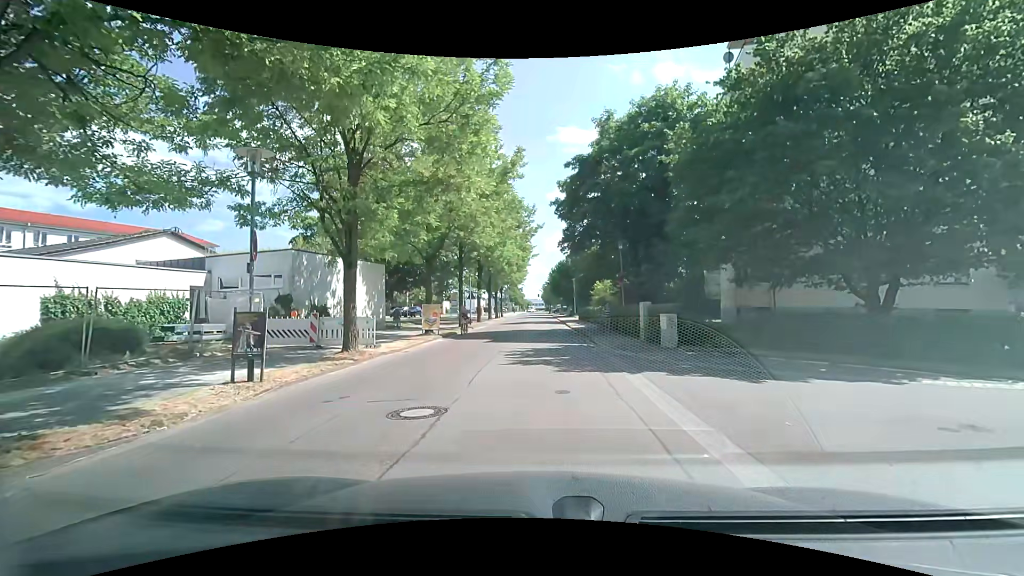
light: Day
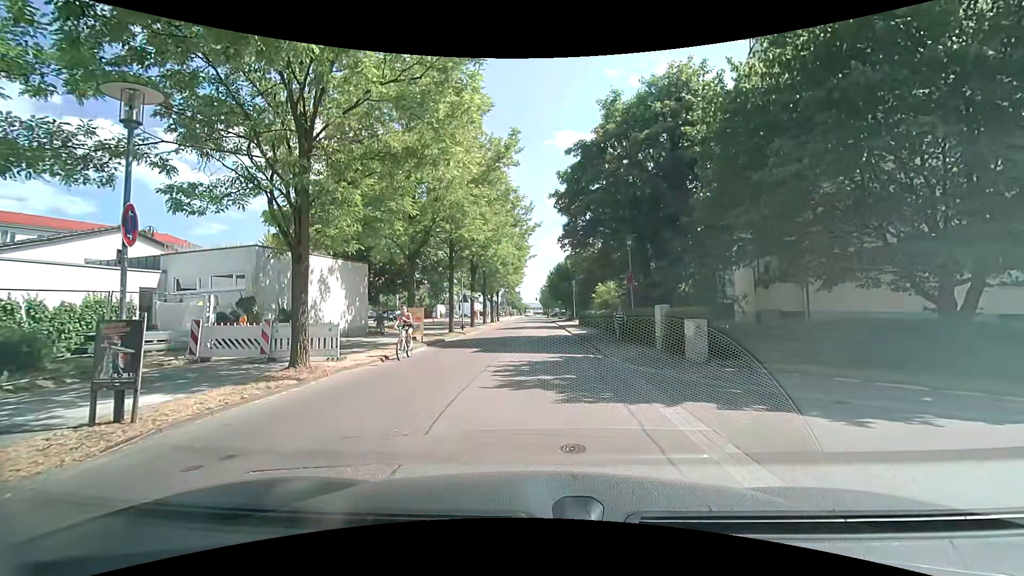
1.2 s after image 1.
(-0.1, +3.0) m; -2°
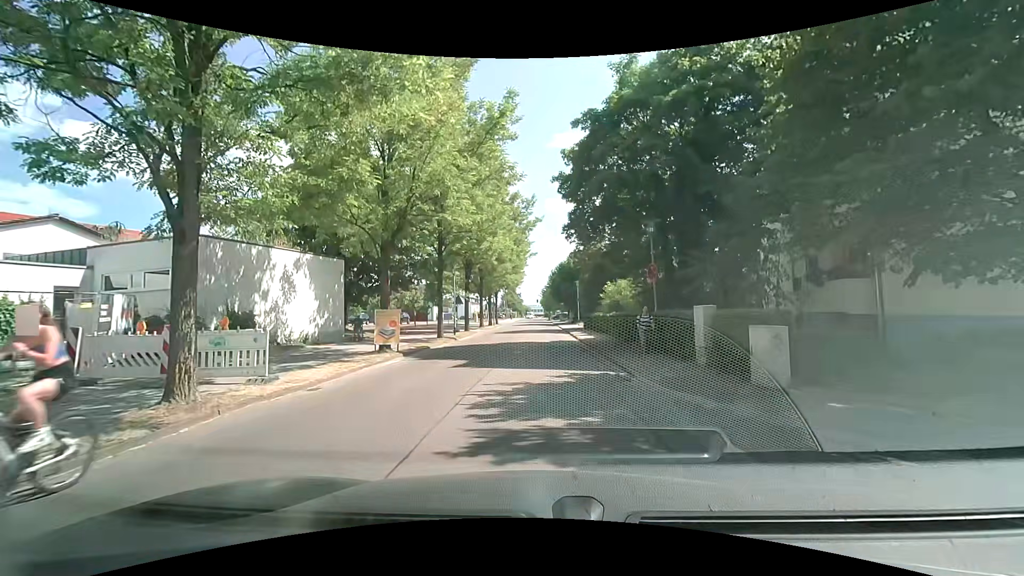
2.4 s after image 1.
(+0.1, +4.1) m; +2°
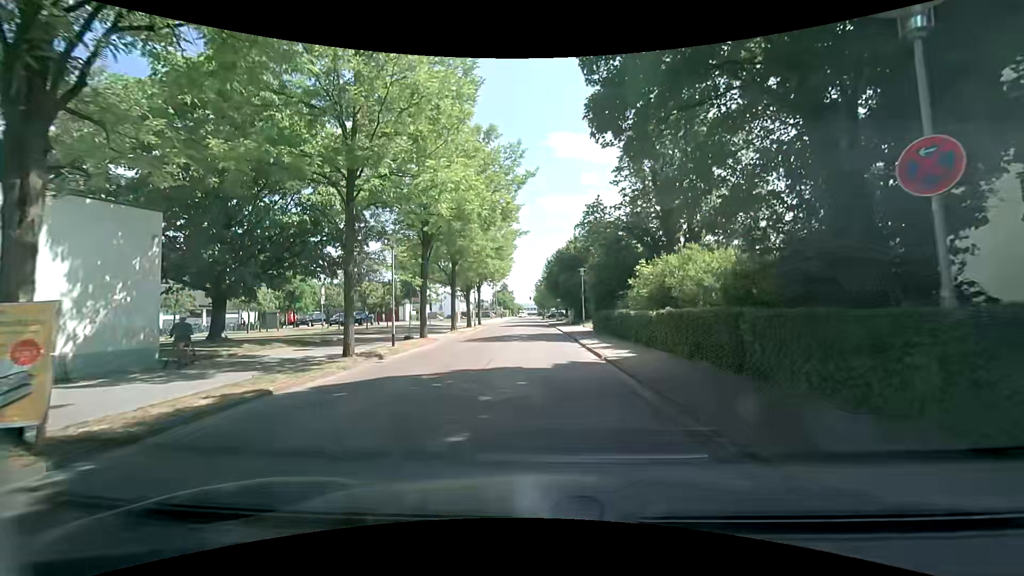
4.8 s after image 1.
(-0.2, +12.8) m; +1°
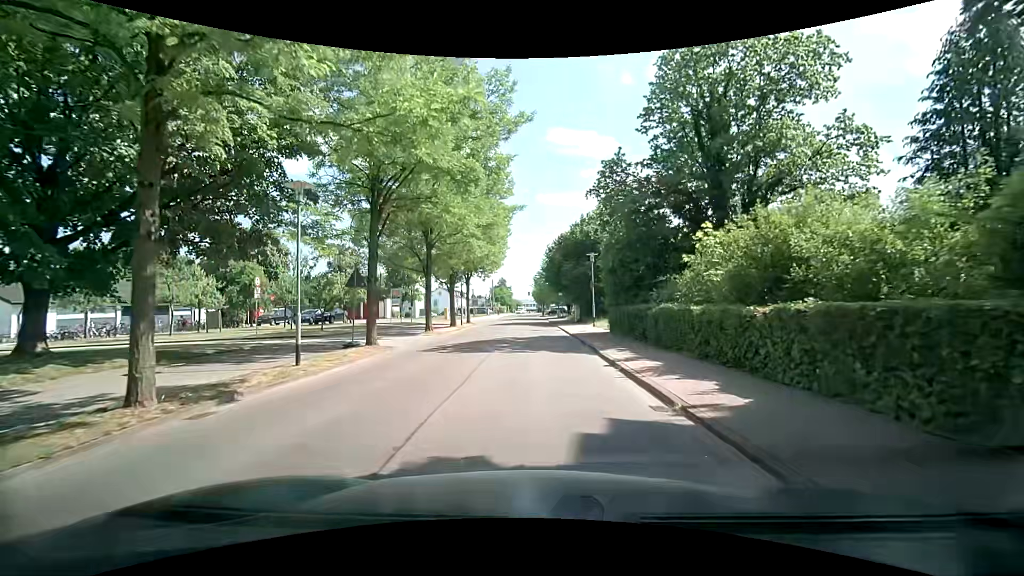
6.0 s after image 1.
(-0.1, +8.0) m; -1°
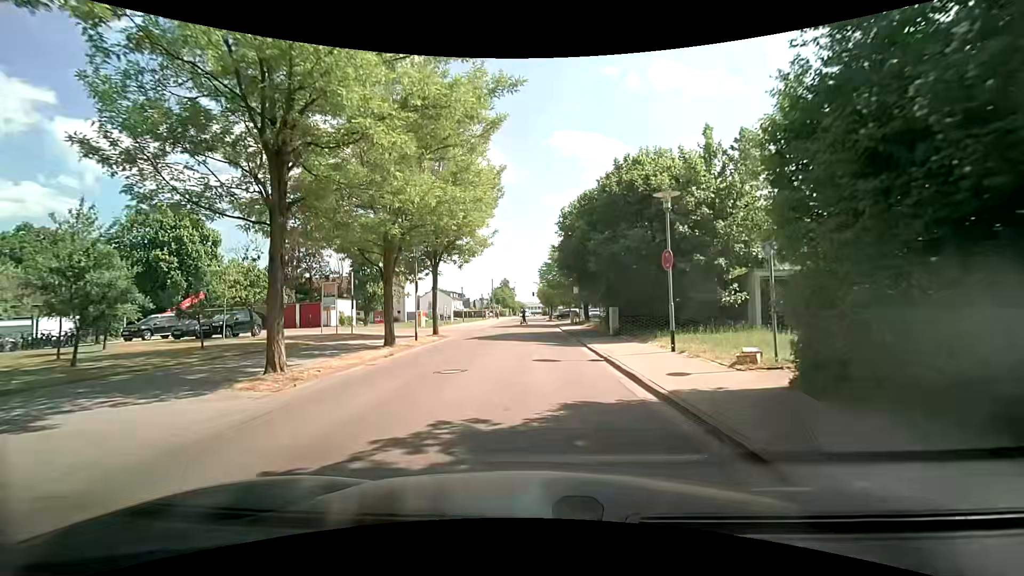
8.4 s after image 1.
(0.0, +17.1) m; -1°
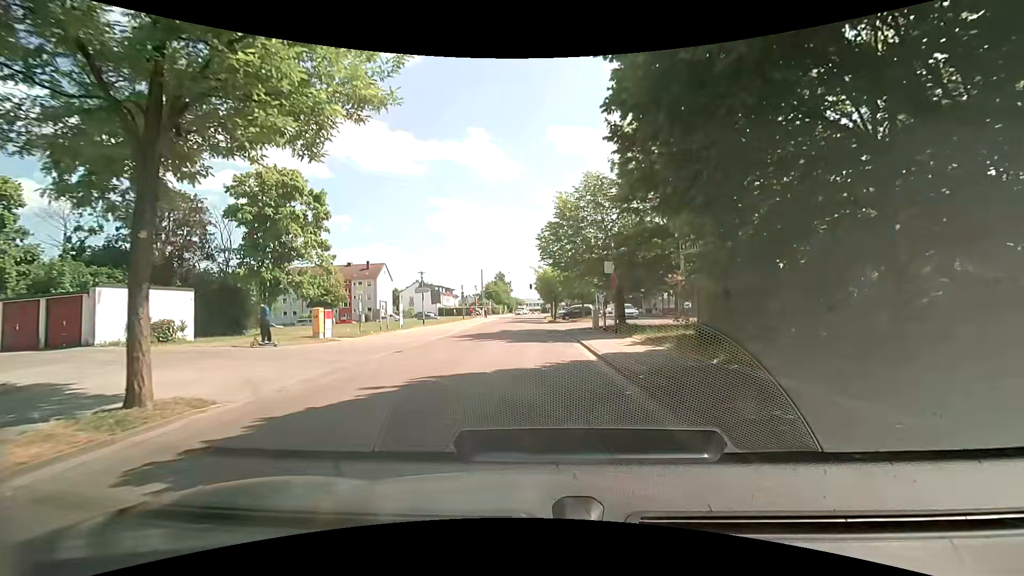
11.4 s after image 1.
(+0.2, +21.4) m; +1°
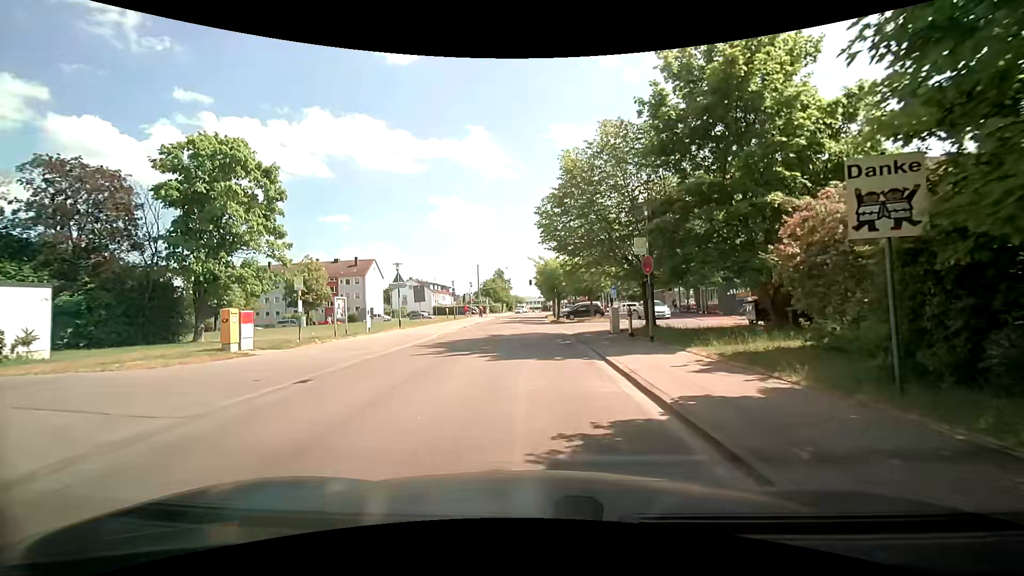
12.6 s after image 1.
(0.0, +7.2) m; -1°
